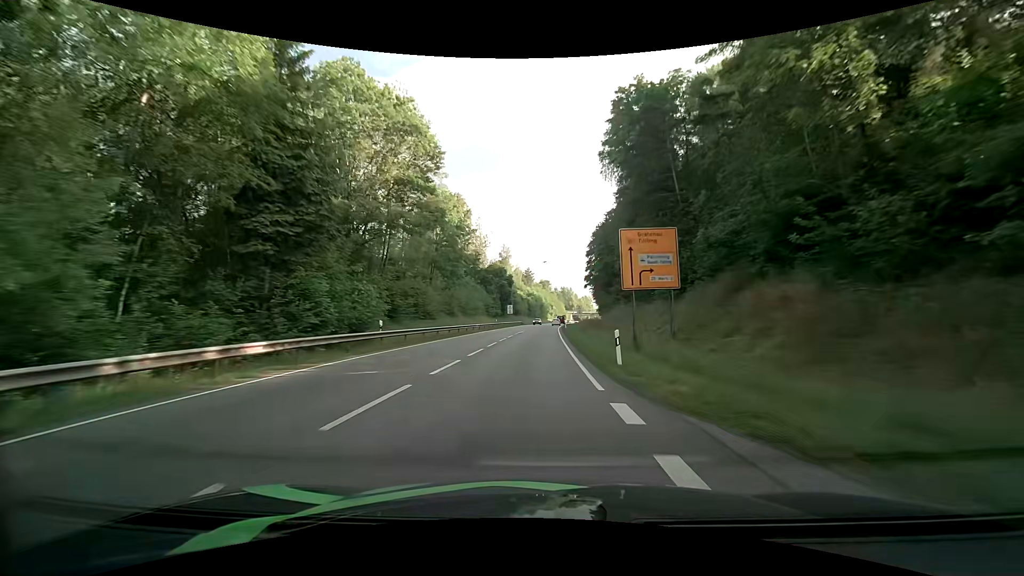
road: primary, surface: asphalt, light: Day
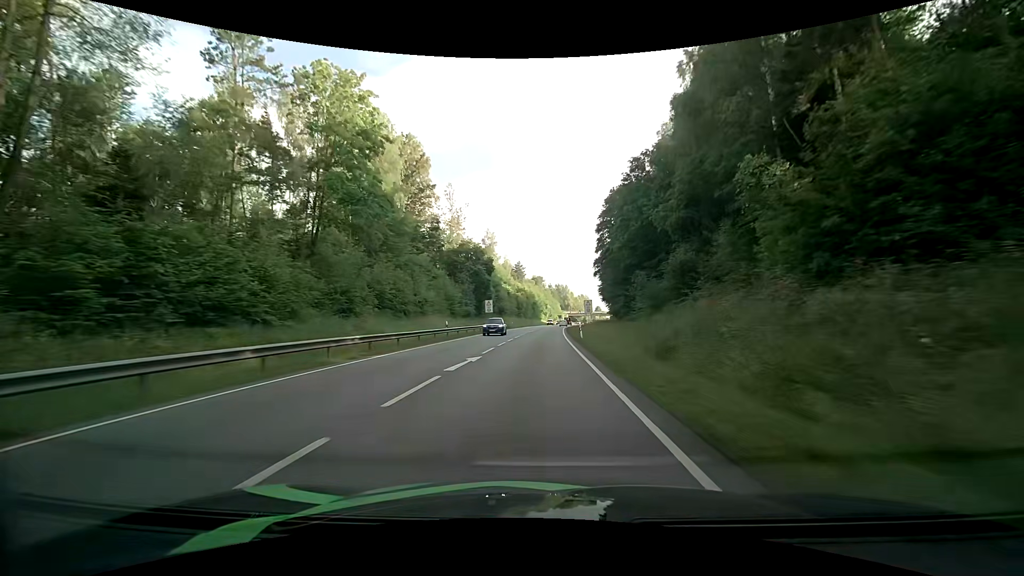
(0.0, +34.5) m; 0°
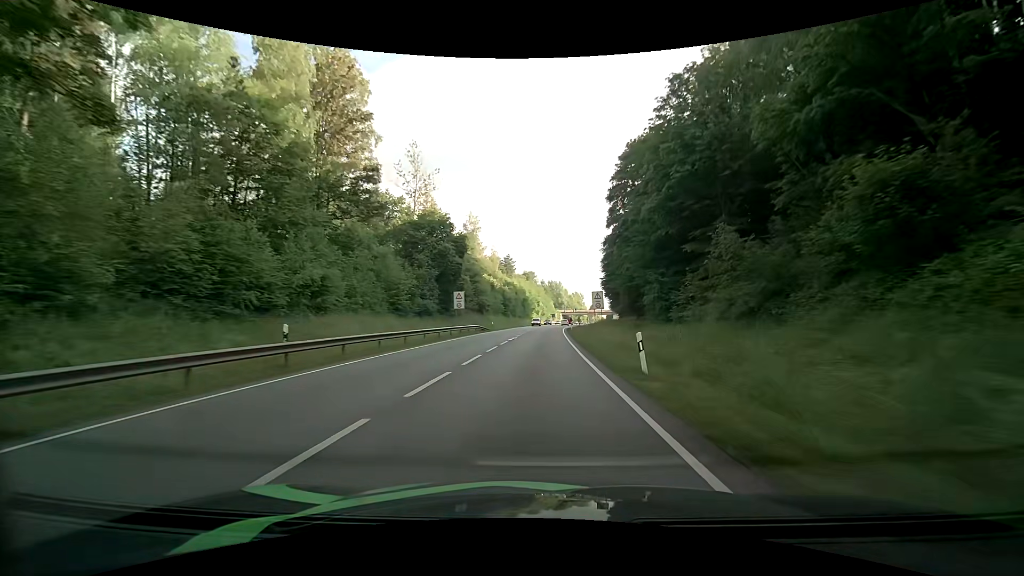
(+0.2, +22.9) m; +1°
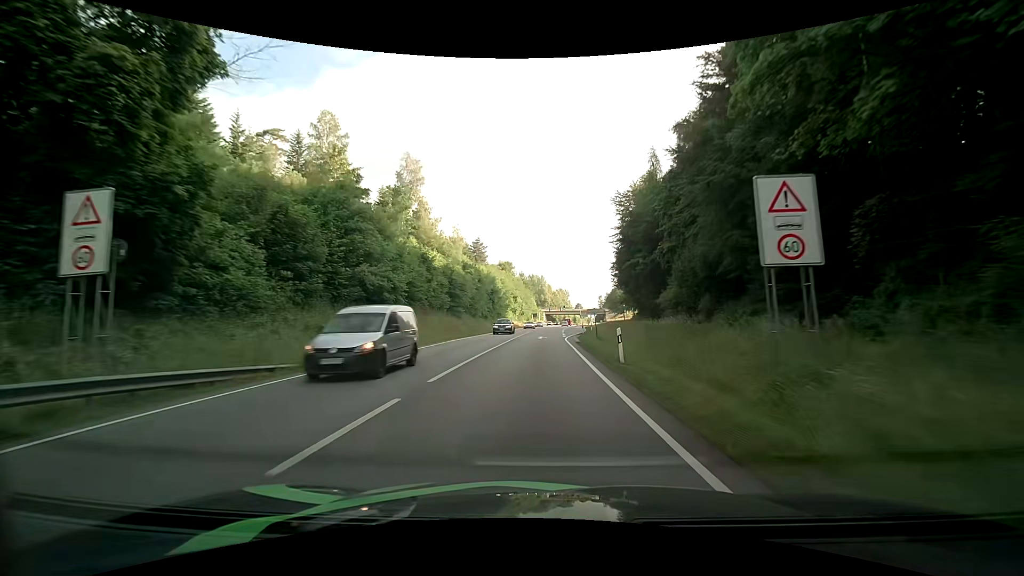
(+0.9, +46.2) m; +3°
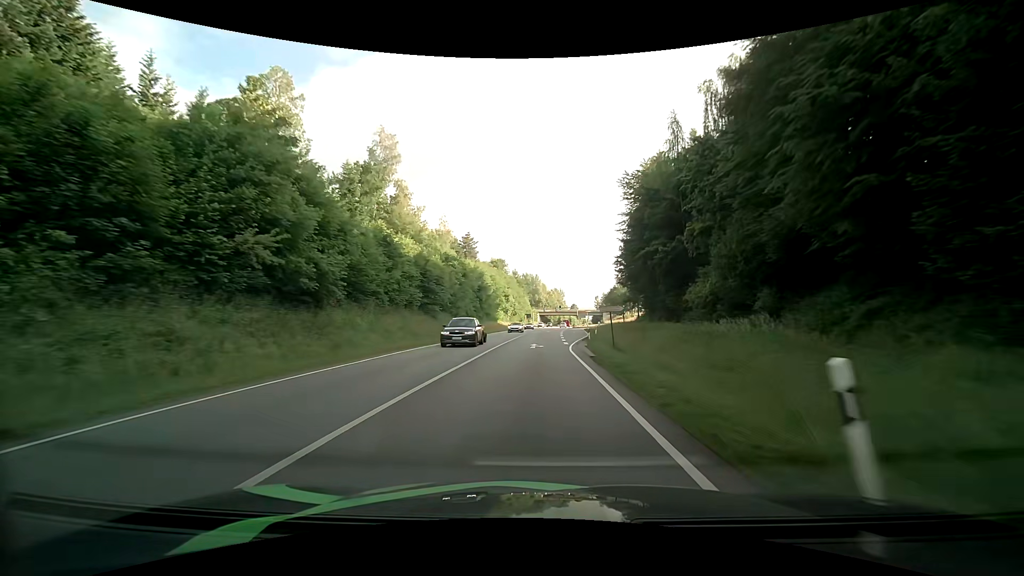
(0.0, +11.6) m; 0°
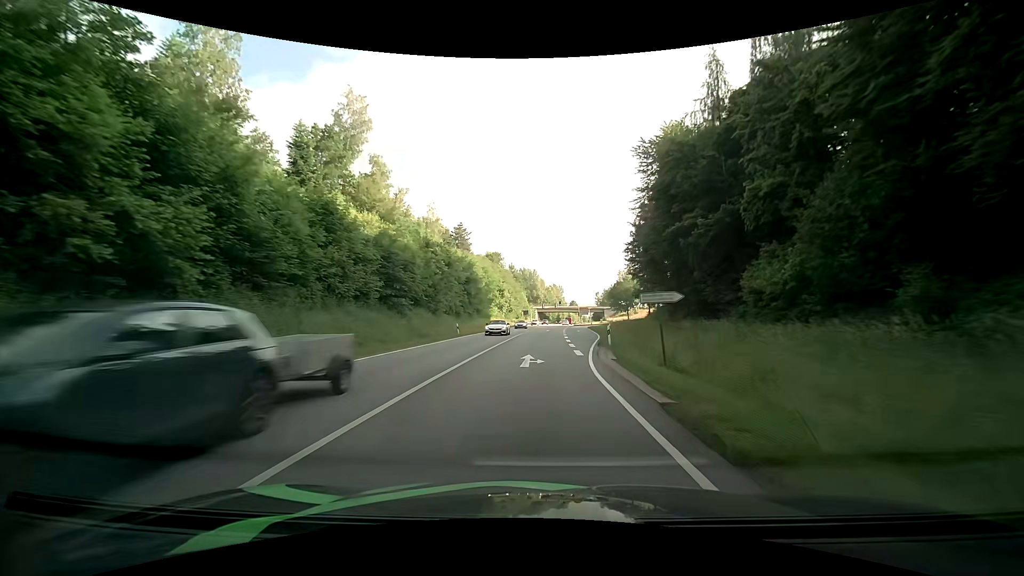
(0.0, +11.6) m; 0°
